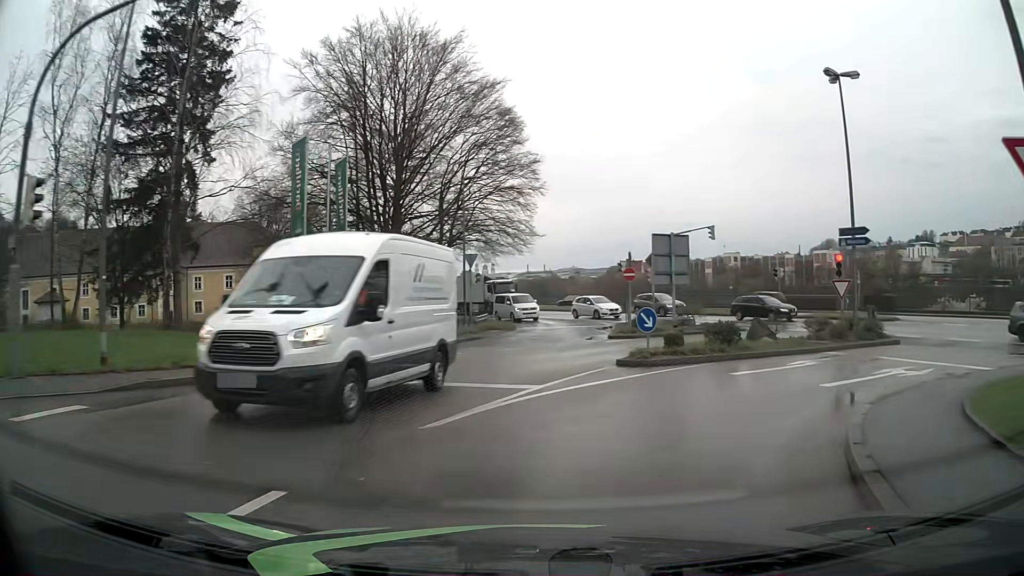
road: tertiary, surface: asphalt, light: Day
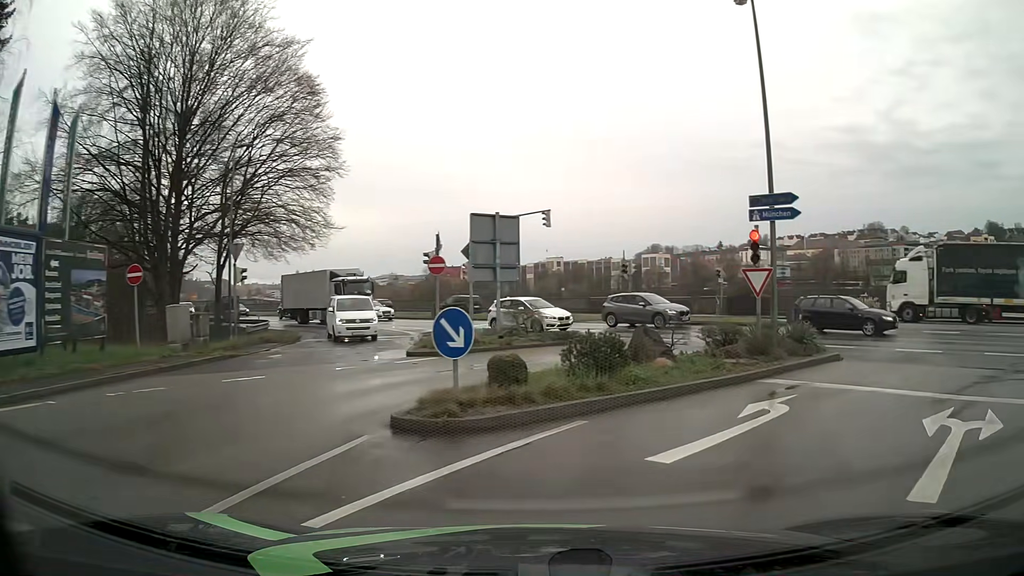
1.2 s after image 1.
(+1.1, +8.1) m; +15°
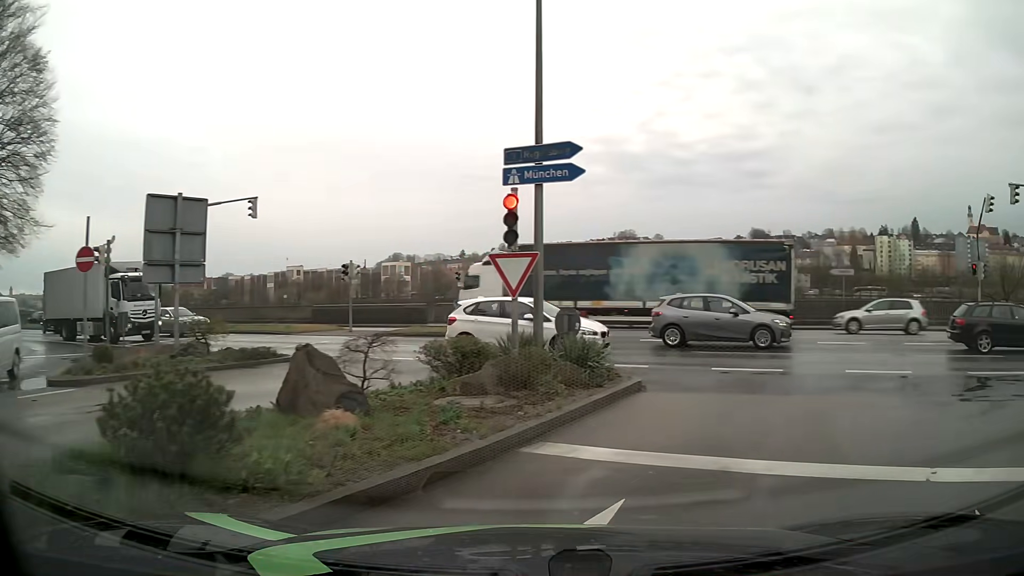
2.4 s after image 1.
(+1.0, +5.6) m; +23°
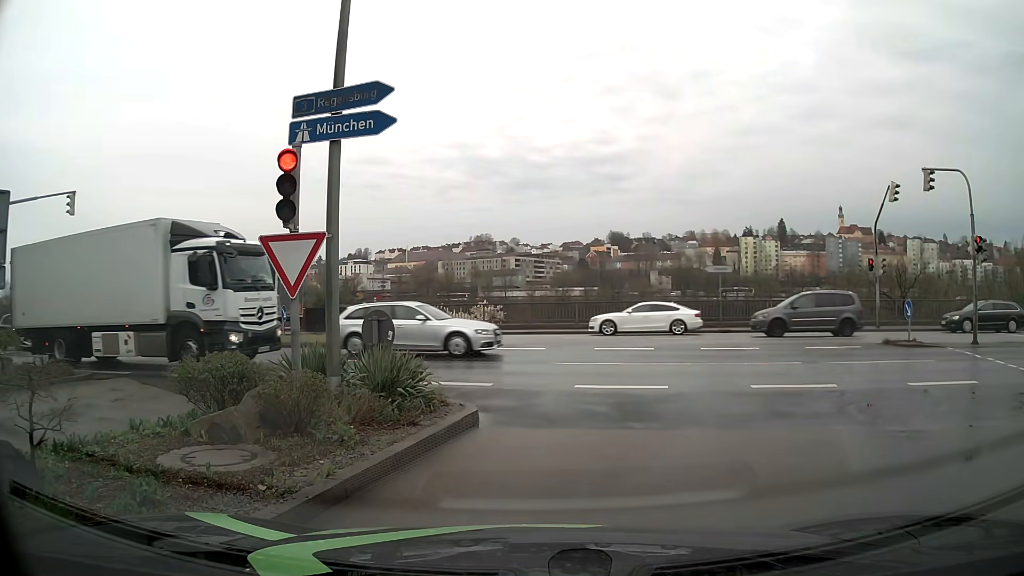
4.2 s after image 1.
(+0.4, +2.9) m; +11°
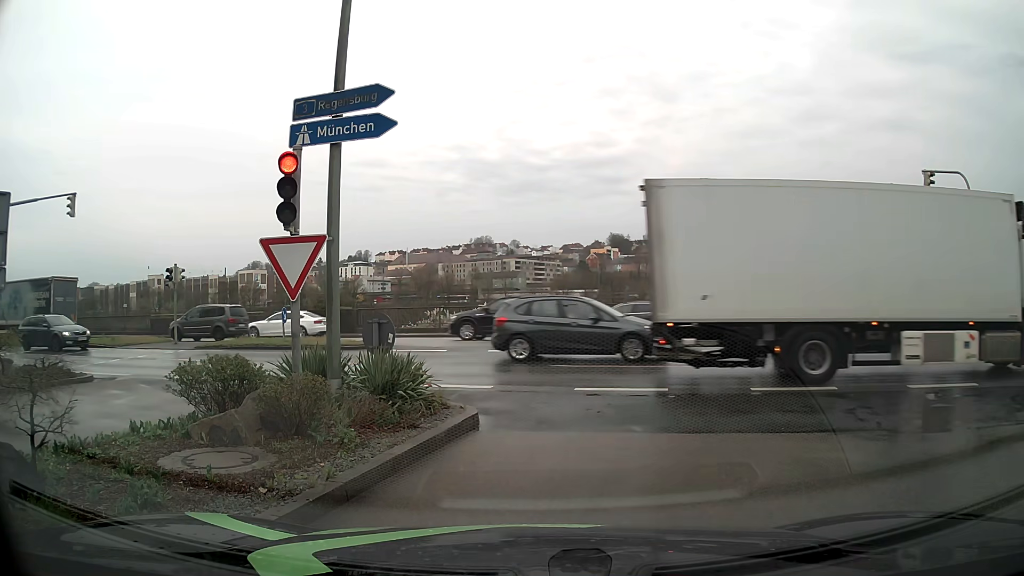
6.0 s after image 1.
(0.0, +0.1) m; 0°
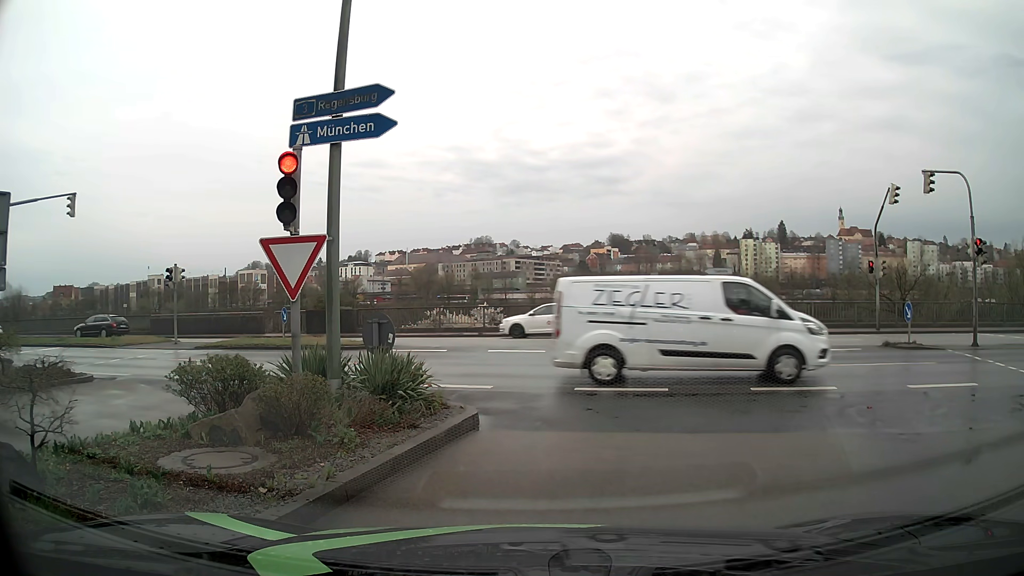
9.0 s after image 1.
(0.0, 0.0) m; 0°
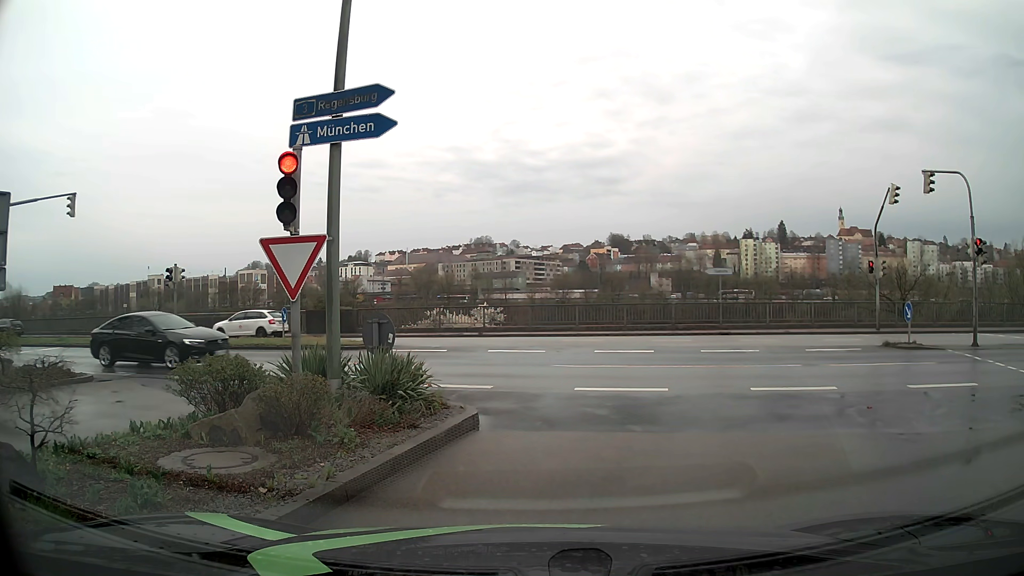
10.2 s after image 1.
(0.0, 0.0) m; 0°
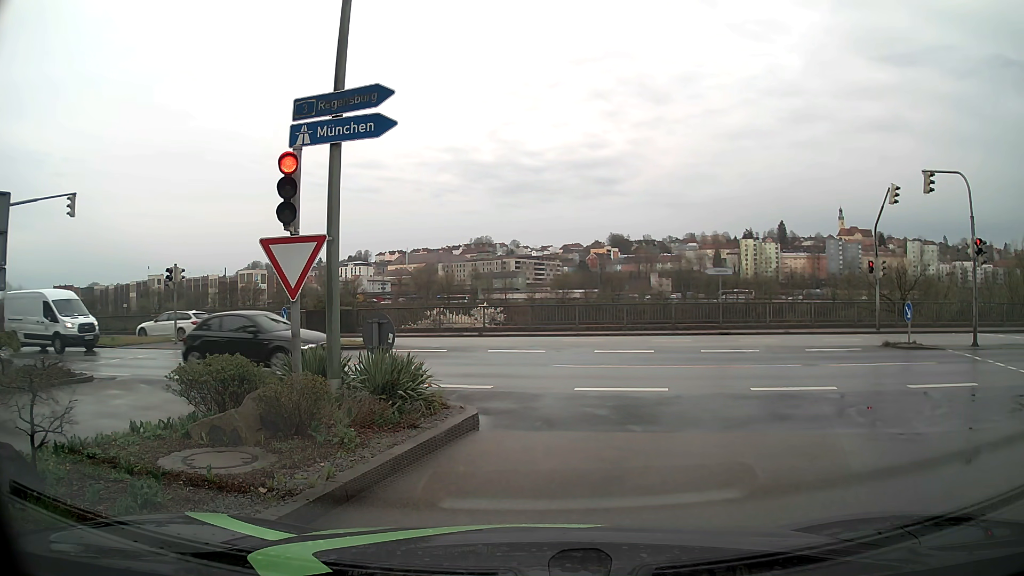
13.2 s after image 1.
(0.0, 0.0) m; 0°
